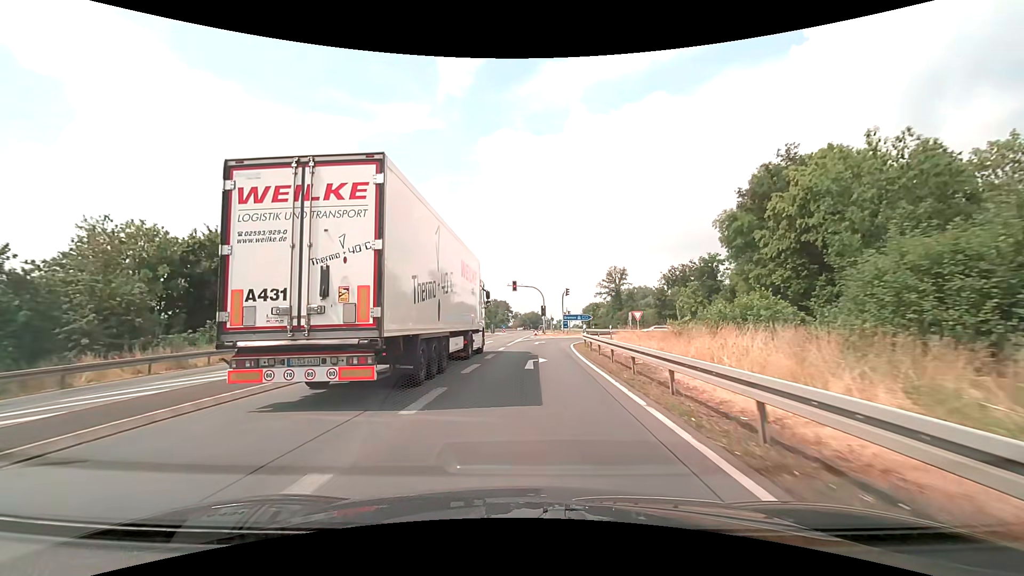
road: primary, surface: asphalt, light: Day
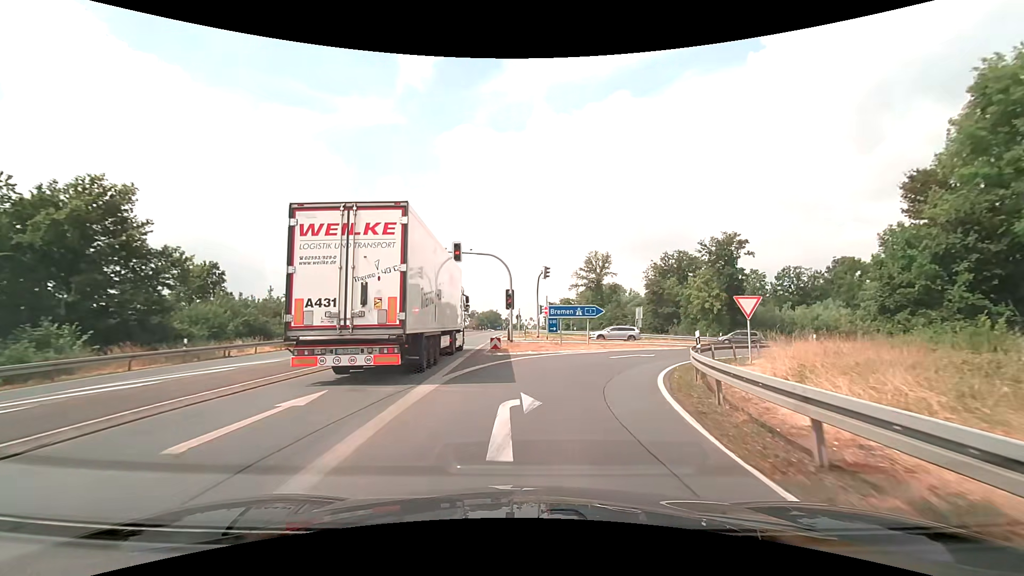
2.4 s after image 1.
(+0.4, +29.0) m; +4°
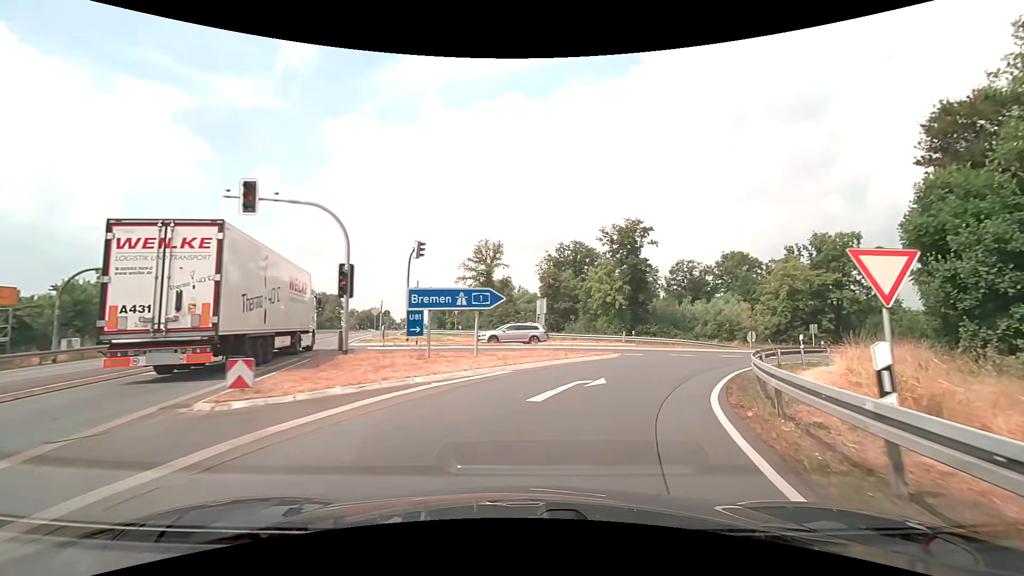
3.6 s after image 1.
(+1.3, +13.2) m; +12°
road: motorway_link
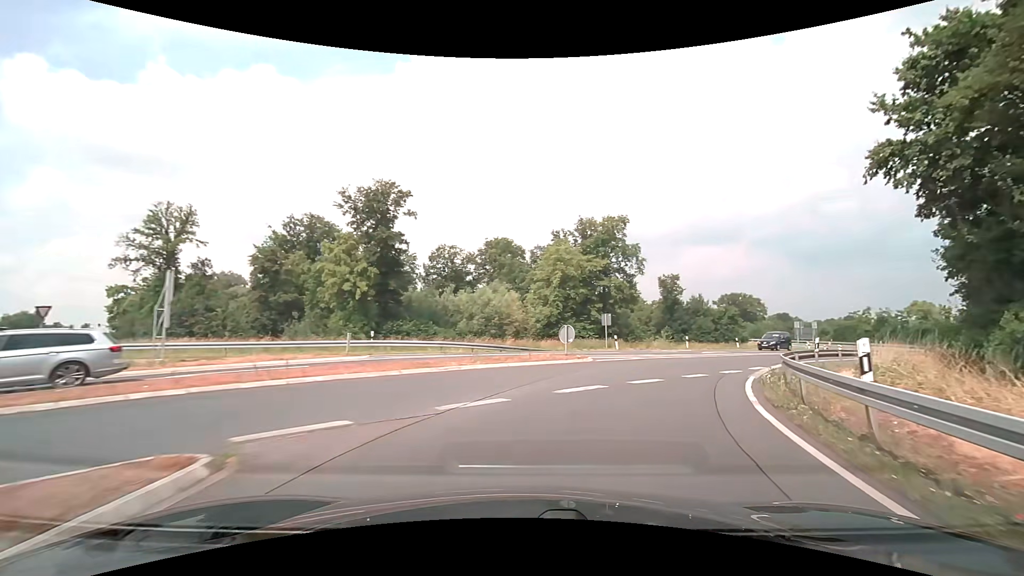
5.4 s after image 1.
(+4.2, +18.5) m; +27°
(+1, +10) (+5, +19) (+11, +27) (+18, +34) (+25, +41) (+32, +48) (+40, +55) (+47, +62) (+54, +69) (+60, +77) m
